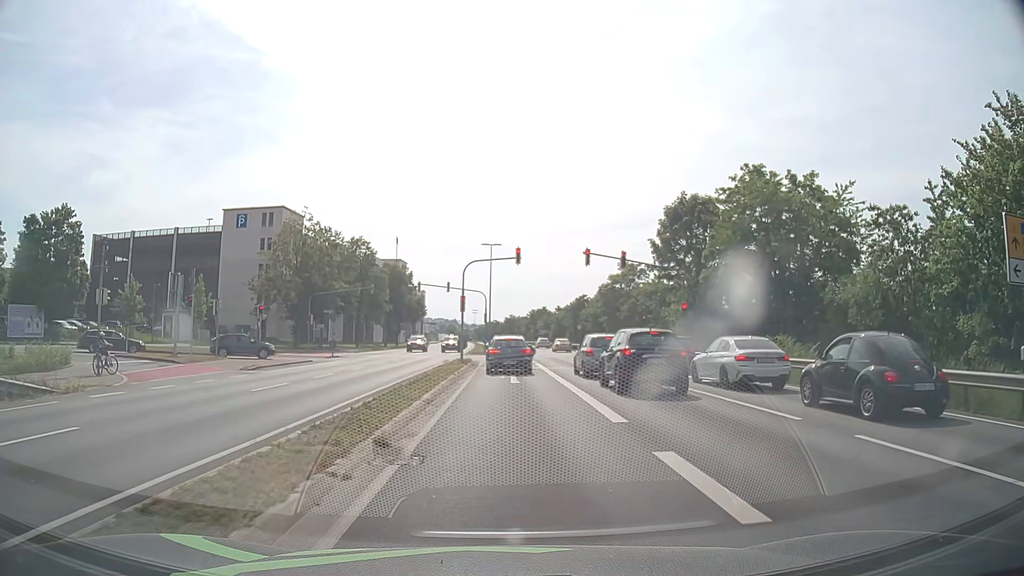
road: primary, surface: asphalt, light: Day
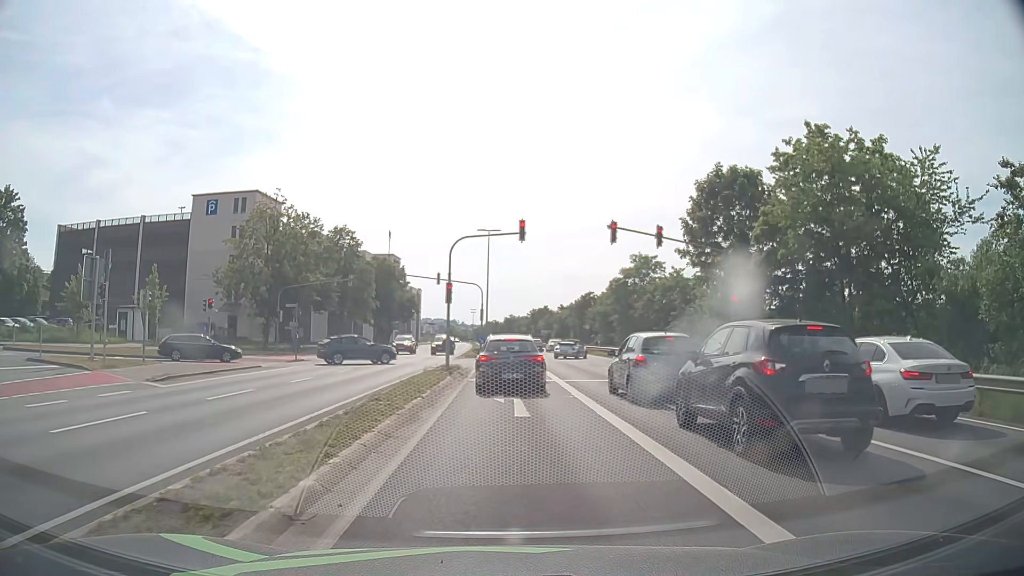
(0.0, +8.5) m; +1°
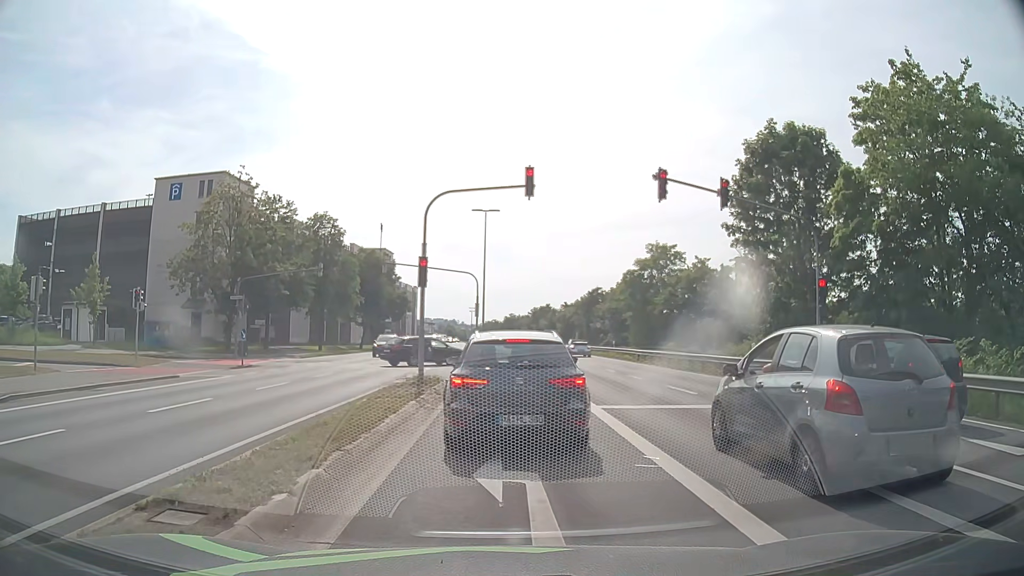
(0.0, +8.4) m; -1°
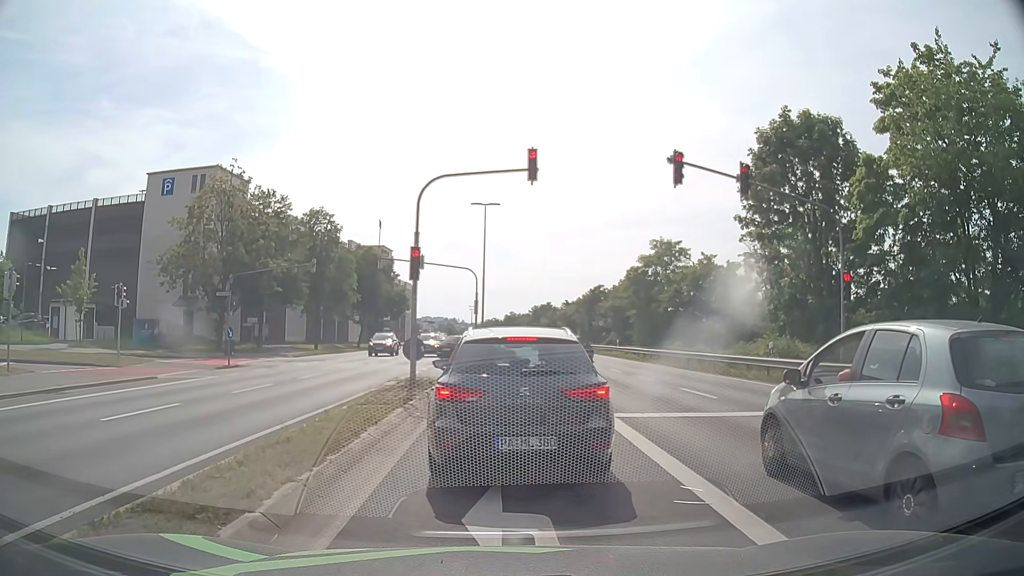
(0.0, +1.6) m; +1°
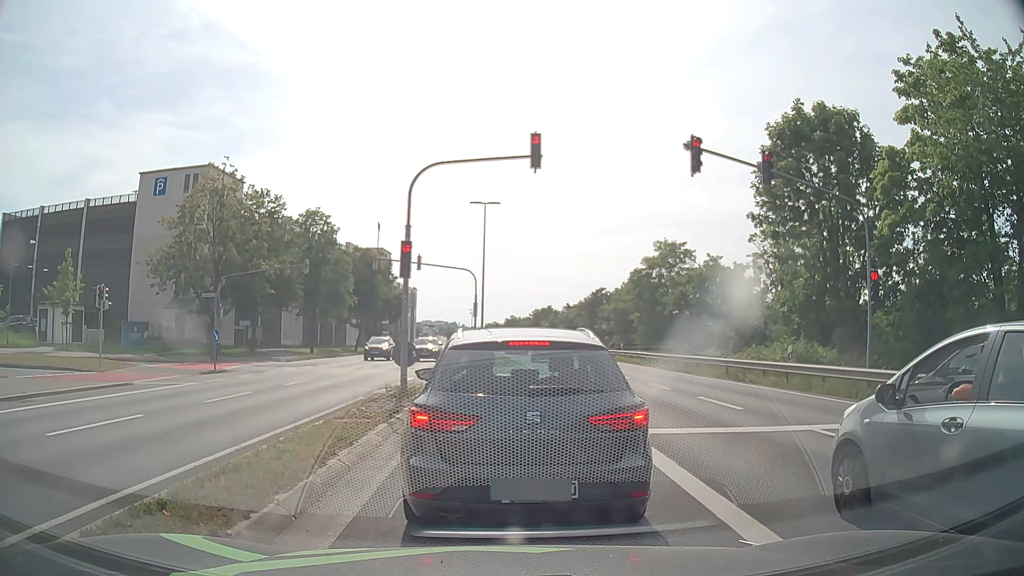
(0.0, +1.6) m; -2°
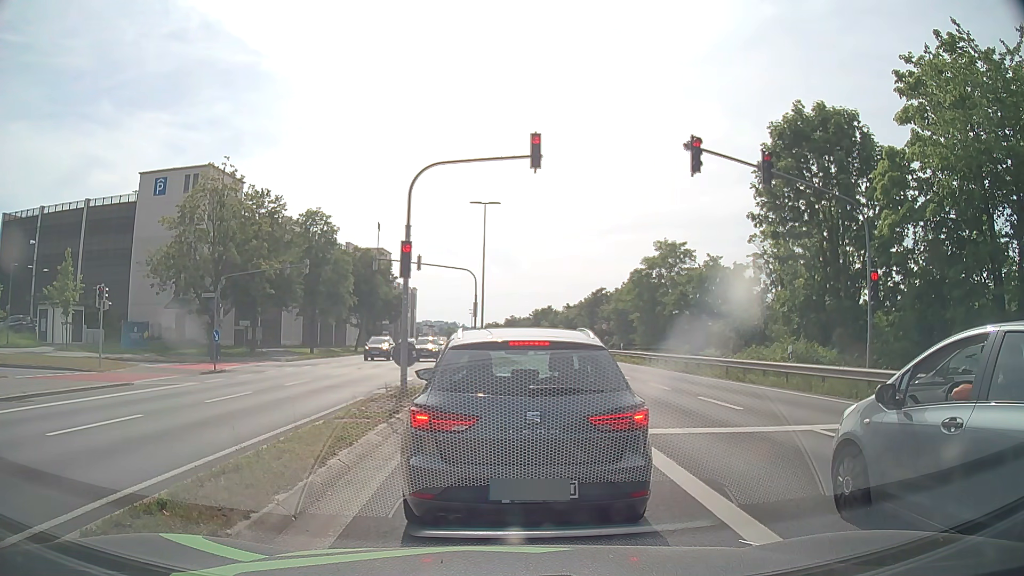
(0.0, 0.0) m; 0°
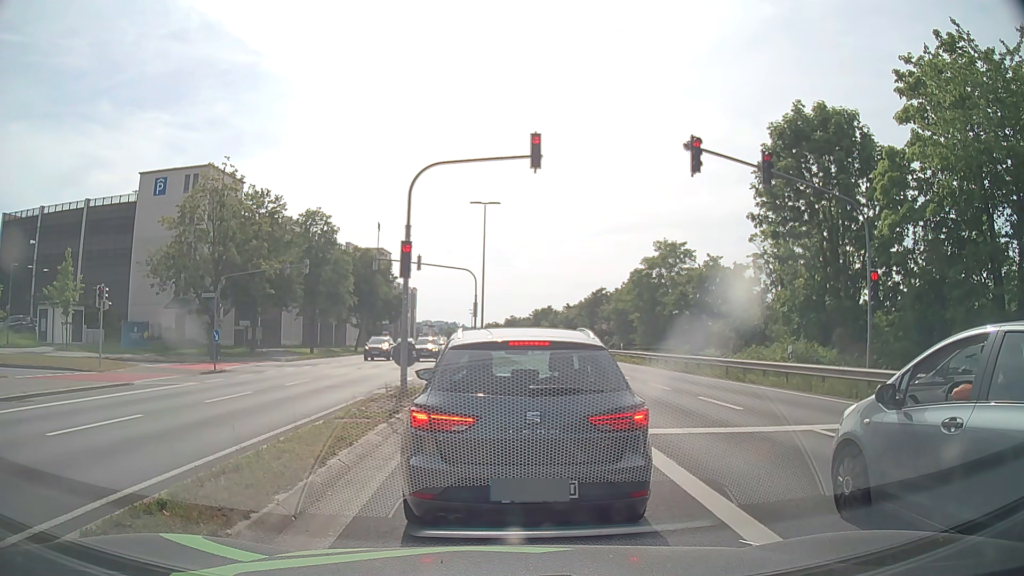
(0.0, 0.0) m; 0°
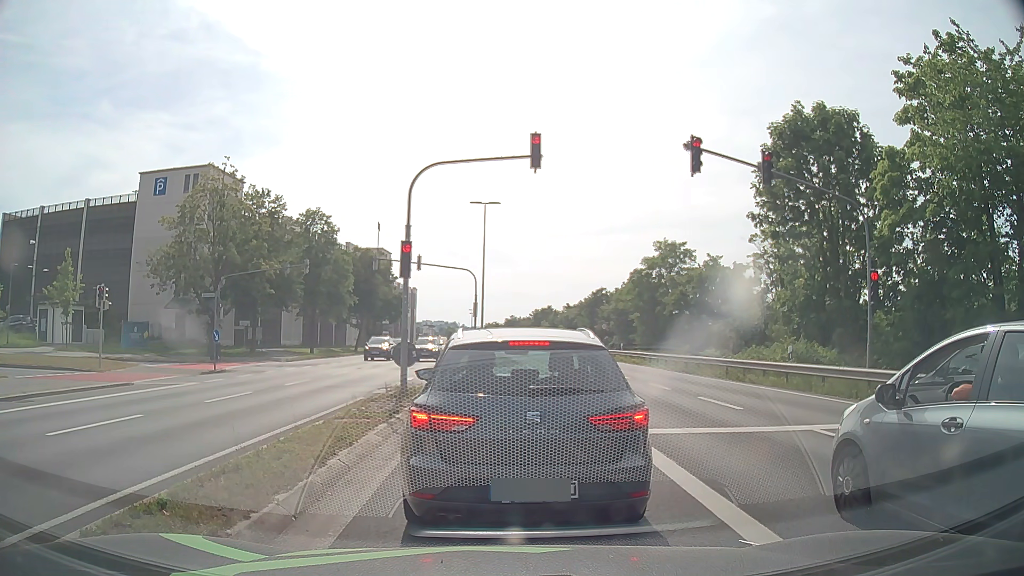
(0.0, 0.0) m; 0°
